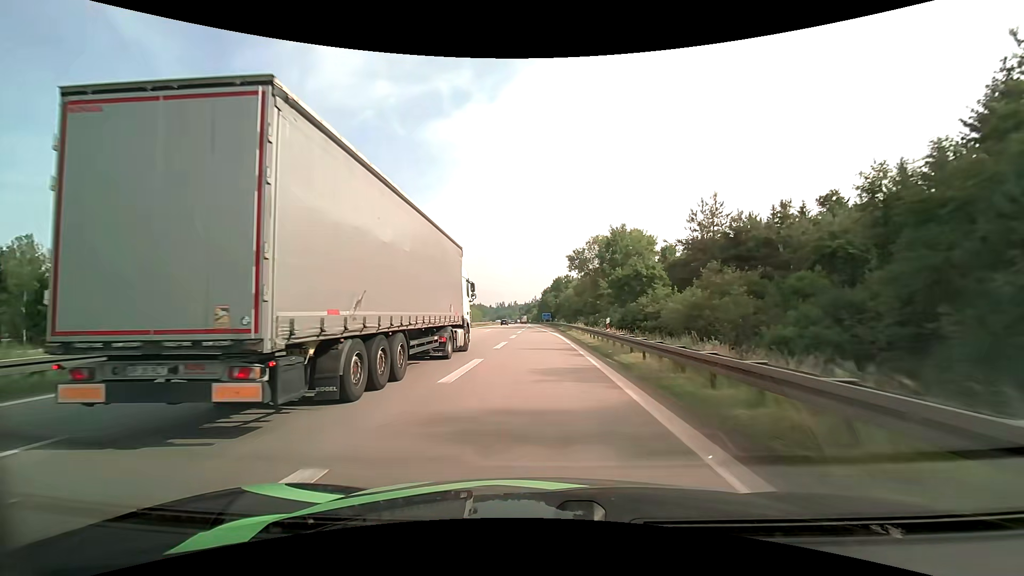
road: motorway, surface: asphalt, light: Day
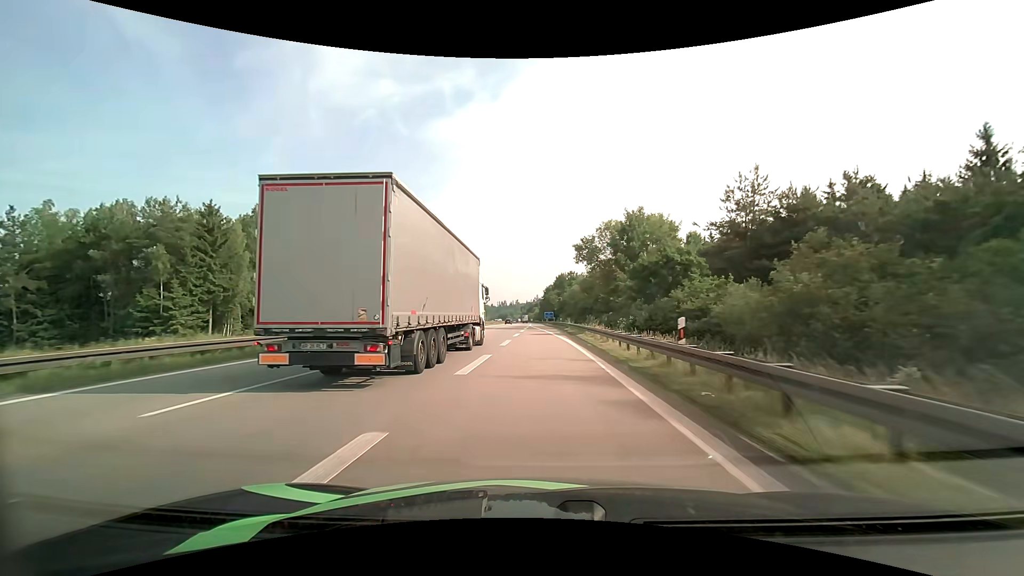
(0.0, +10.6) m; 0°
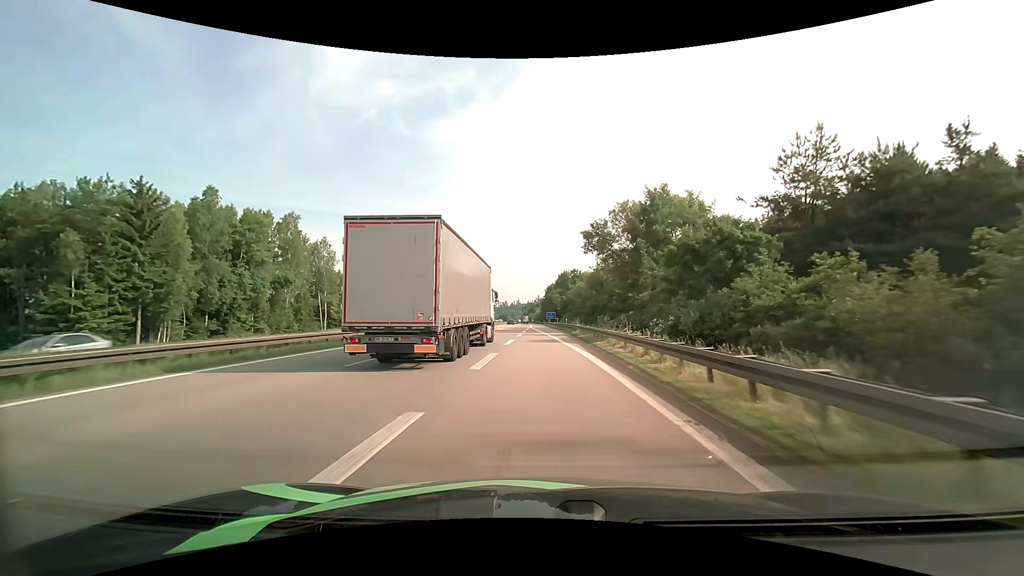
(0.0, +10.7) m; 0°
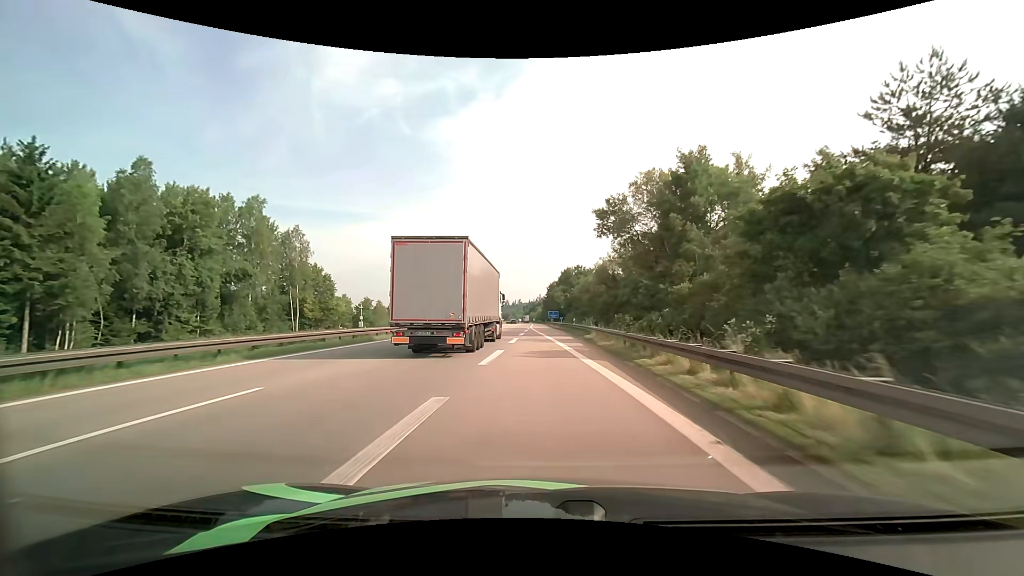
(0.0, +10.9) m; 0°
